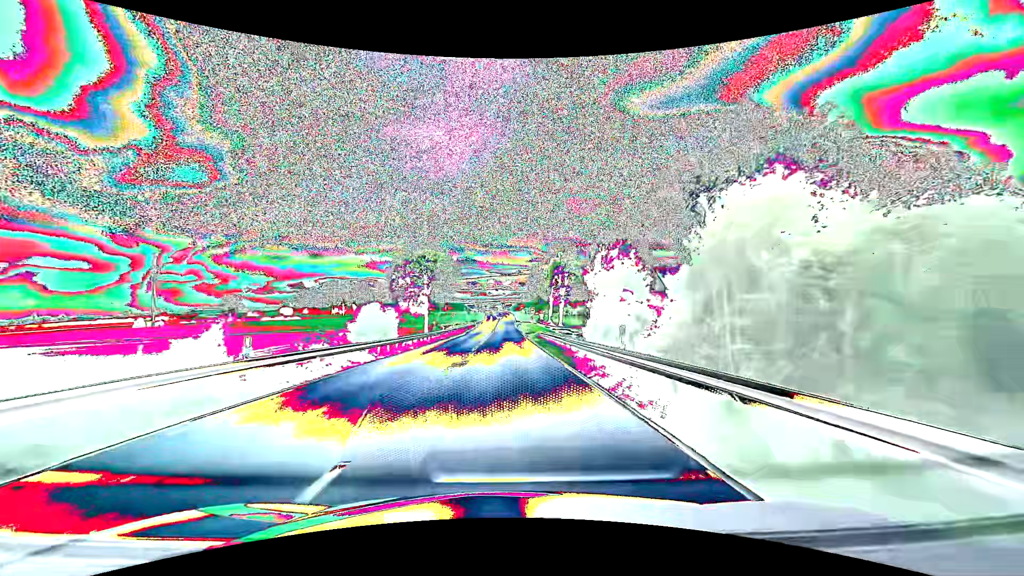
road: primary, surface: asphalt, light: Day
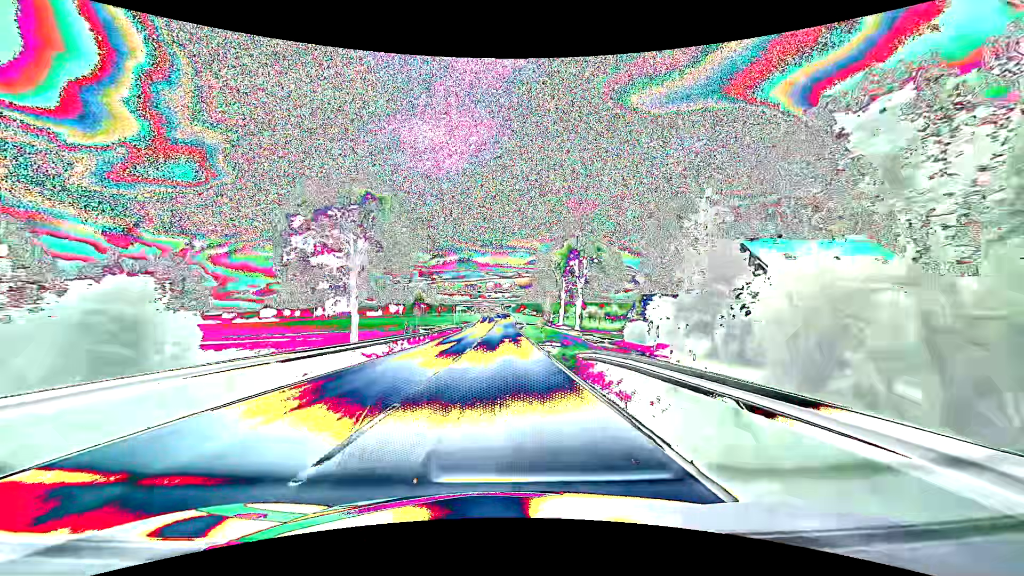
(+0.1, +26.5) m; 0°
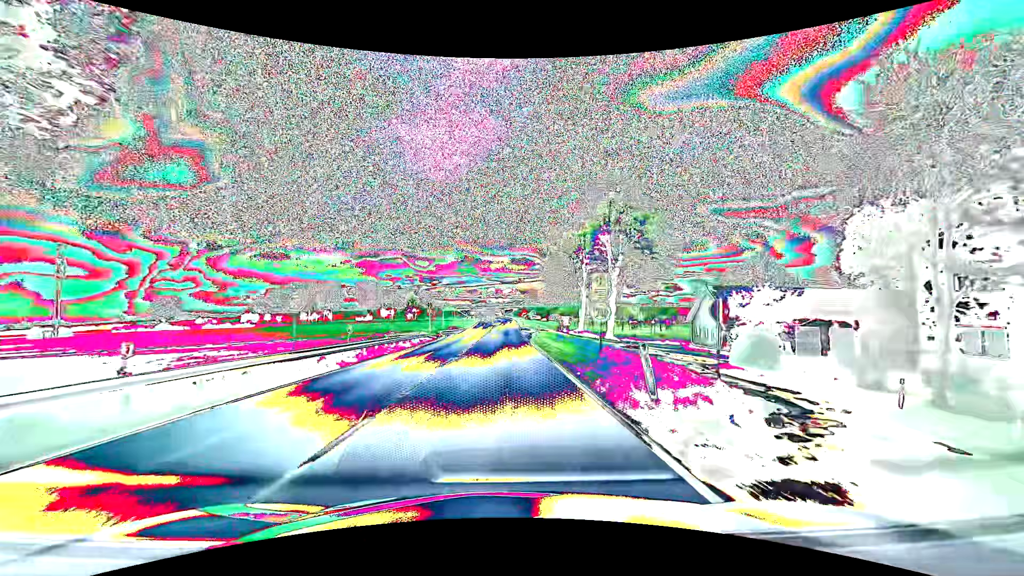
(0.0, +24.8) m; 0°
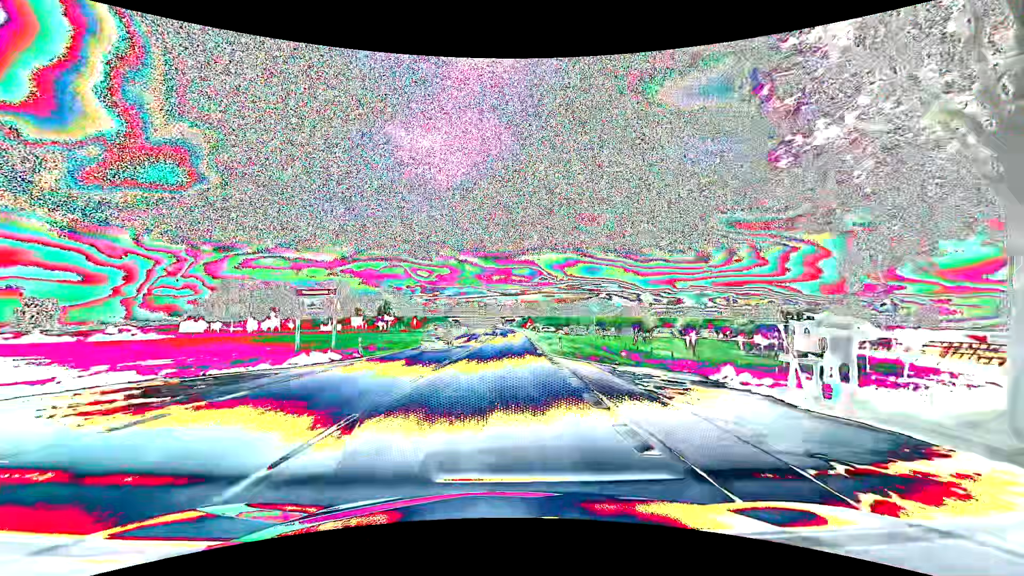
(+0.1, +59.5) m; 0°
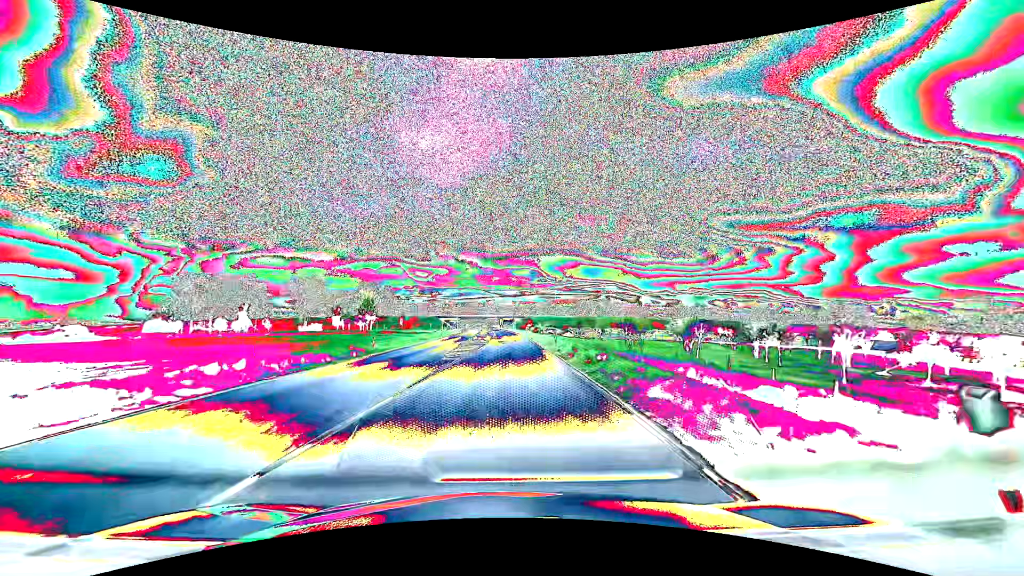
(0.0, +23.1) m; 0°
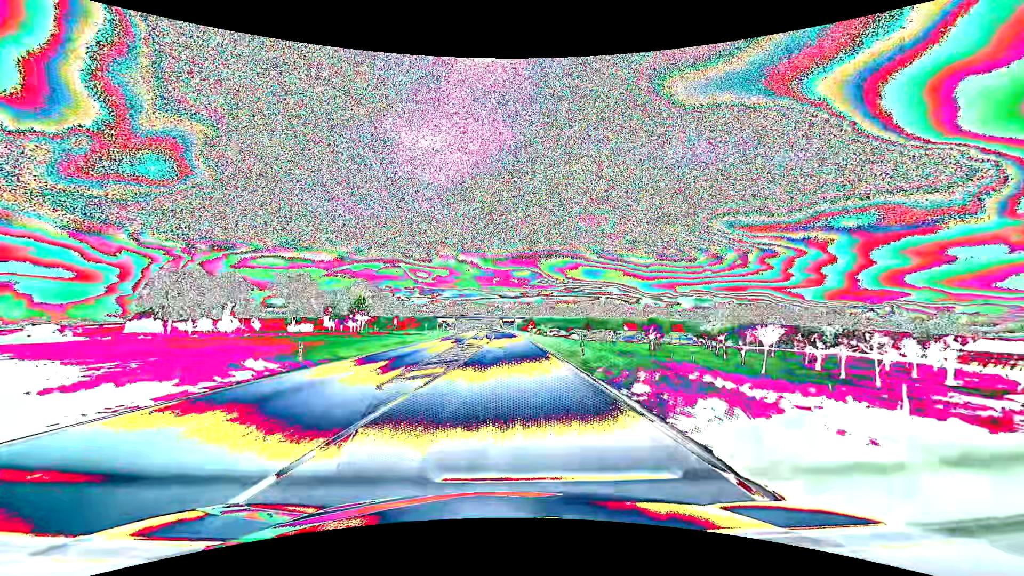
(0.0, +11.3) m; 0°
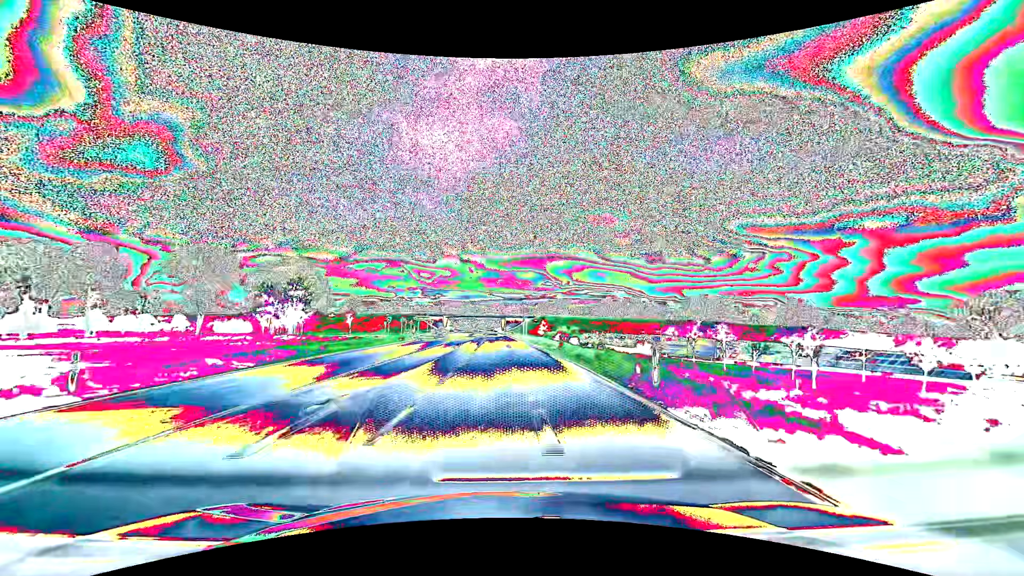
(-0.2, +55.3) m; 0°
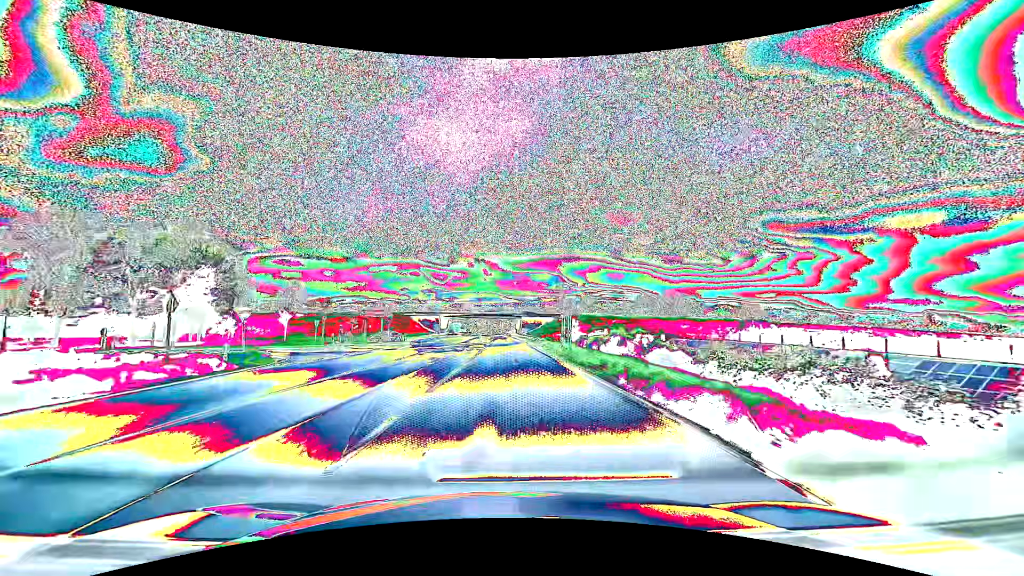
(-0.5, +43.4) m; -2°
(0, +10) (0, +20) (0, +30) (0, +40) (-1, +50) (-1, +60) (-1, +70) (-1, +80) (-1, +90) (-1, +100) m
